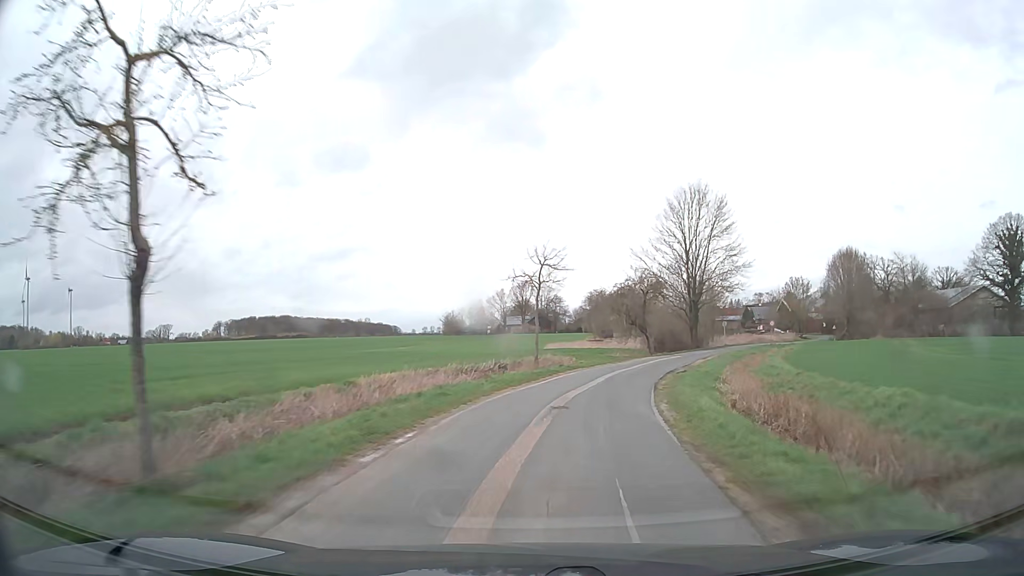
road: unclassified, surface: asphalt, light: Day
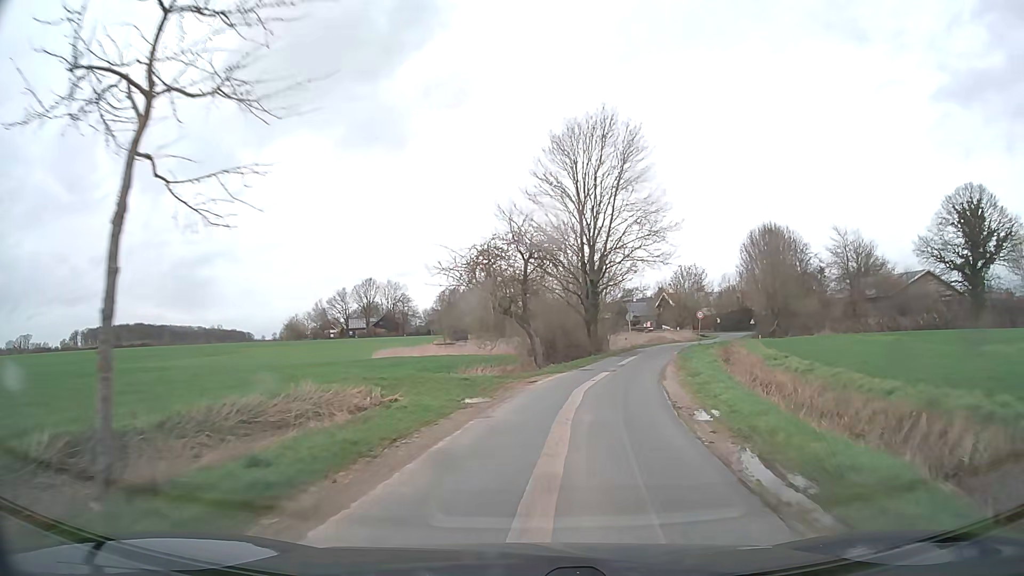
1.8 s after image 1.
(+2.3, +23.7) m; +12°
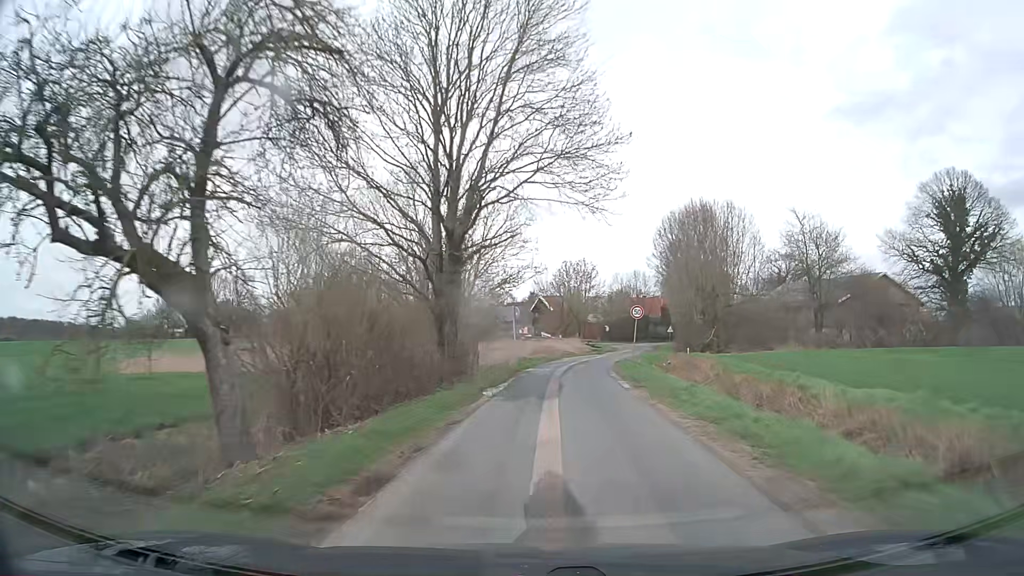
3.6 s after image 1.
(+2.0, +22.4) m; +11°
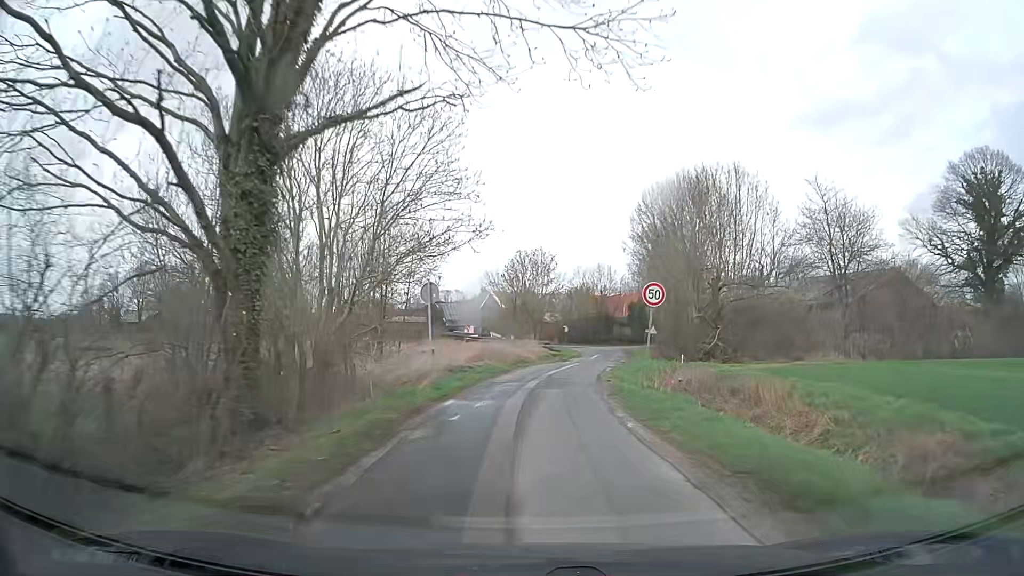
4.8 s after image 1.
(+0.7, +14.4) m; +5°
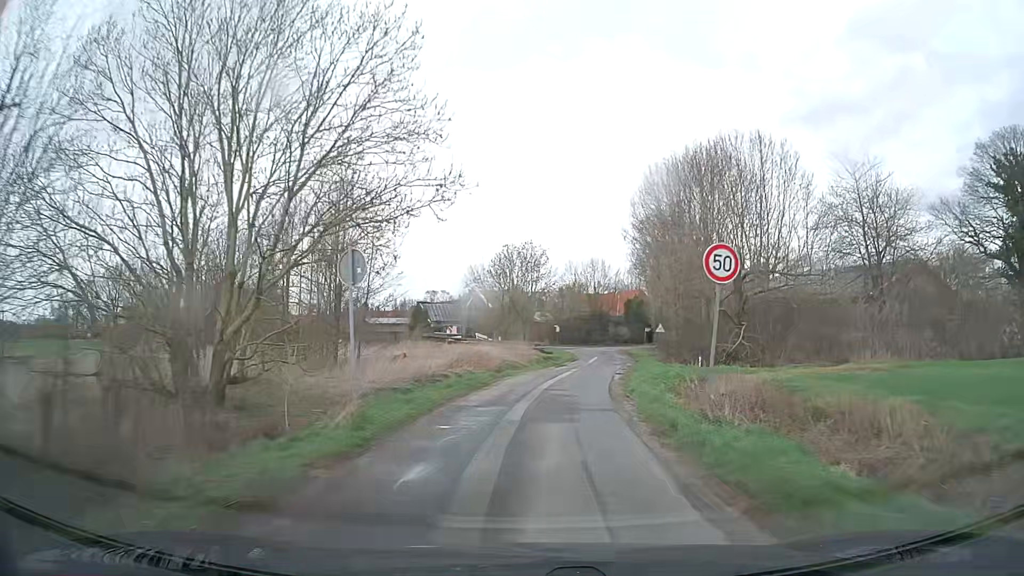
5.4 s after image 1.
(+0.1, +7.1) m; +1°
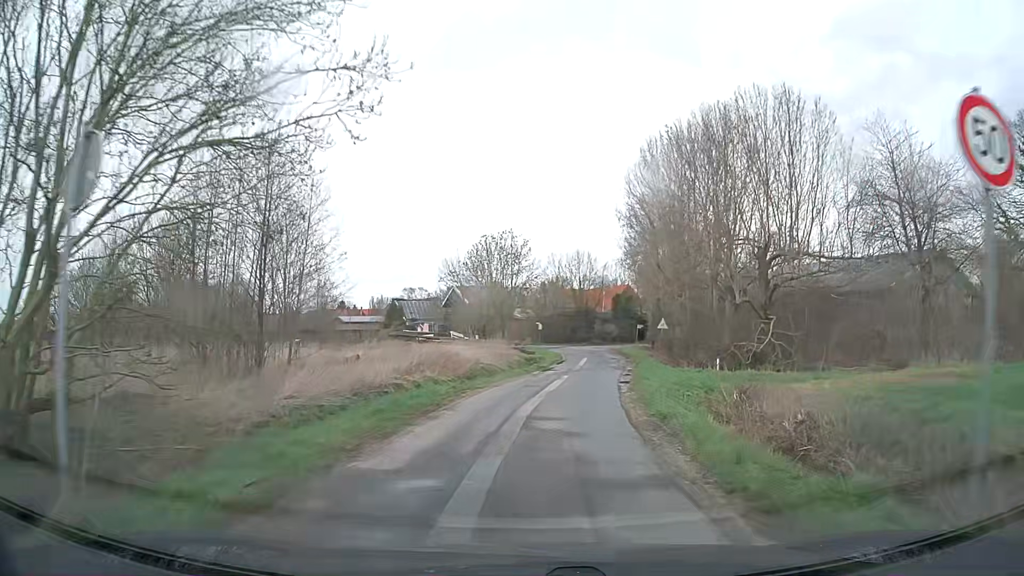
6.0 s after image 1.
(+0.1, +7.0) m; +2°
